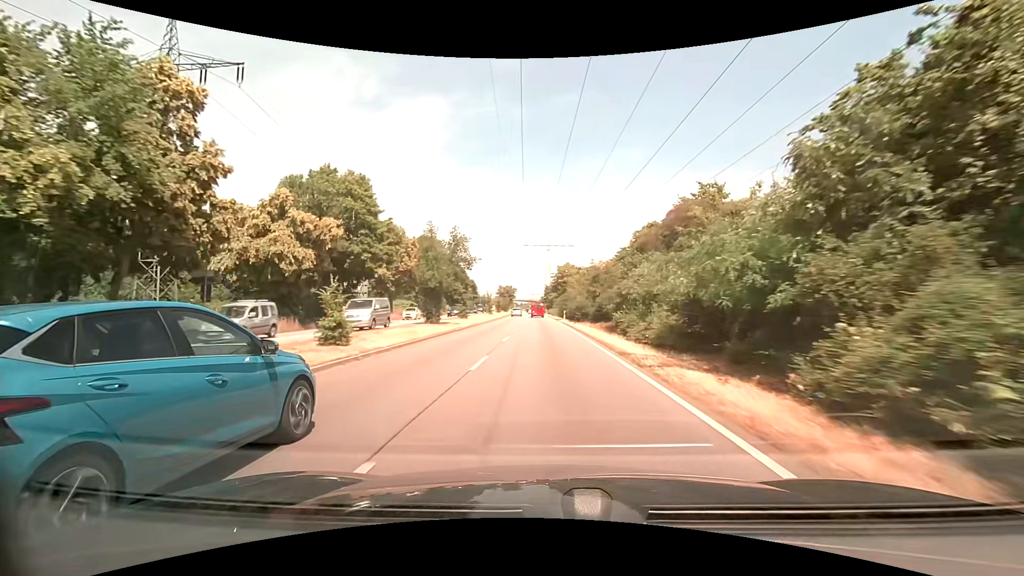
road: primary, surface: asphalt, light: Day
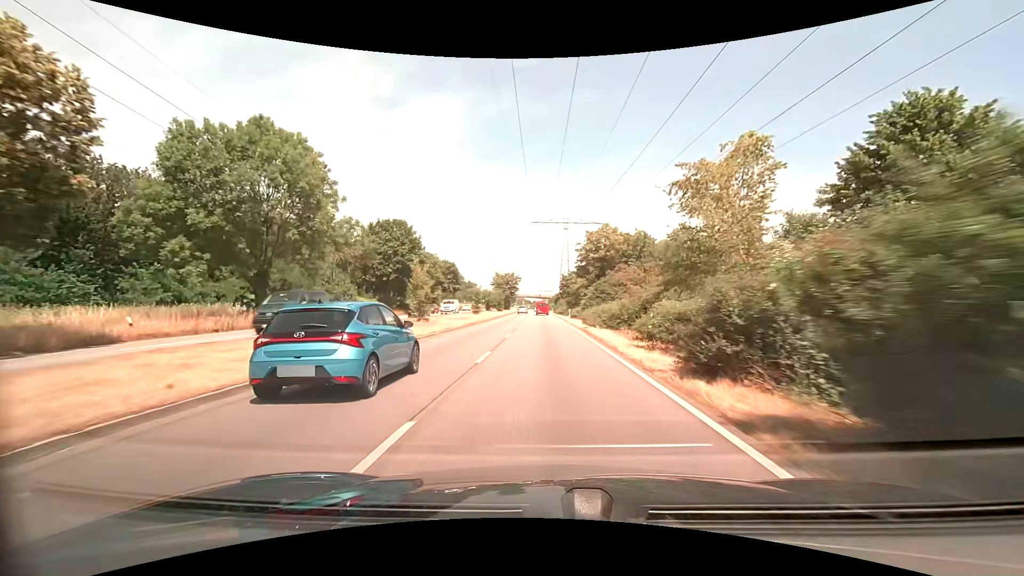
(-0.6, +53.6) m; -2°
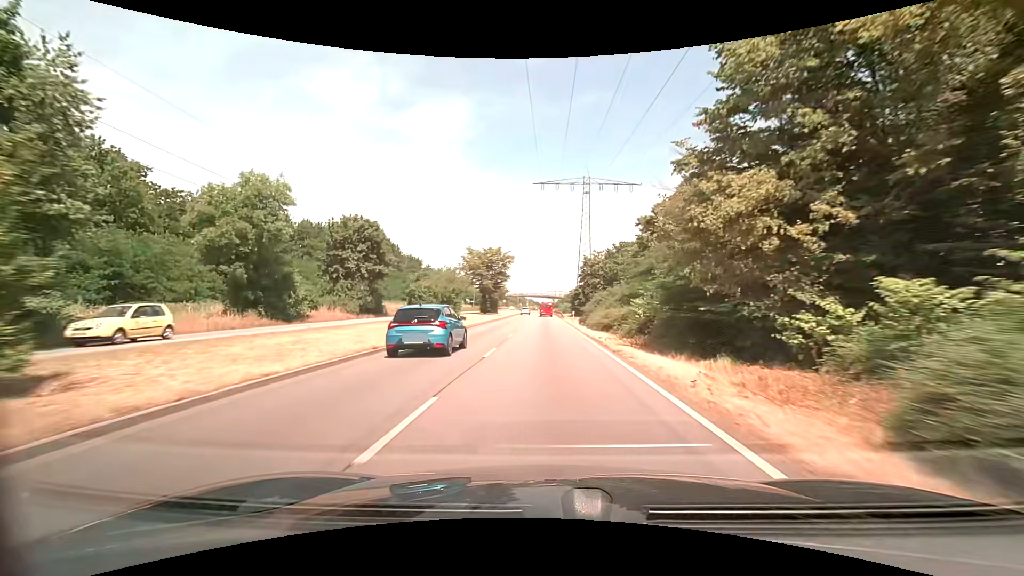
(-0.2, +53.1) m; -1°
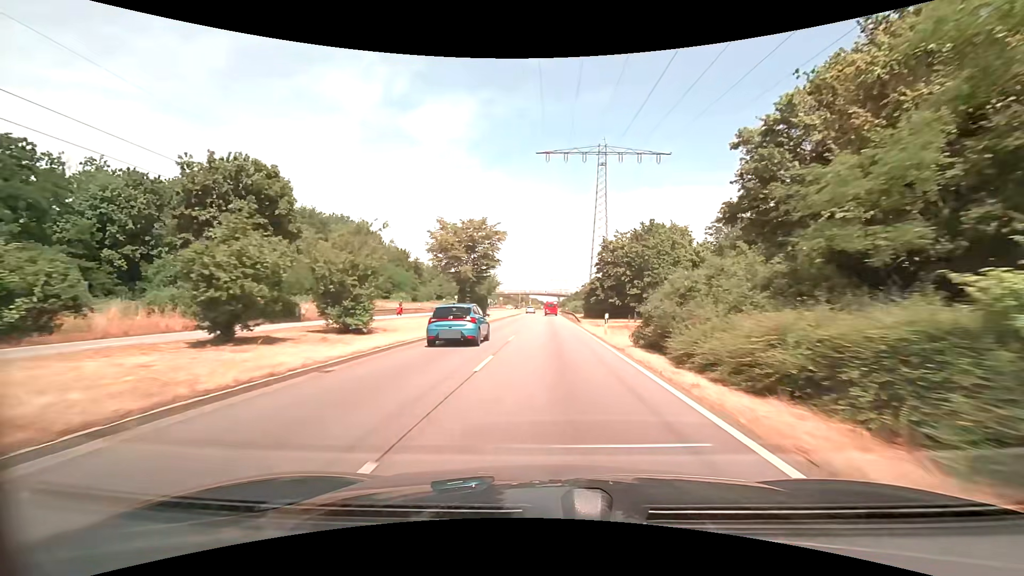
(0.0, +21.2) m; -1°
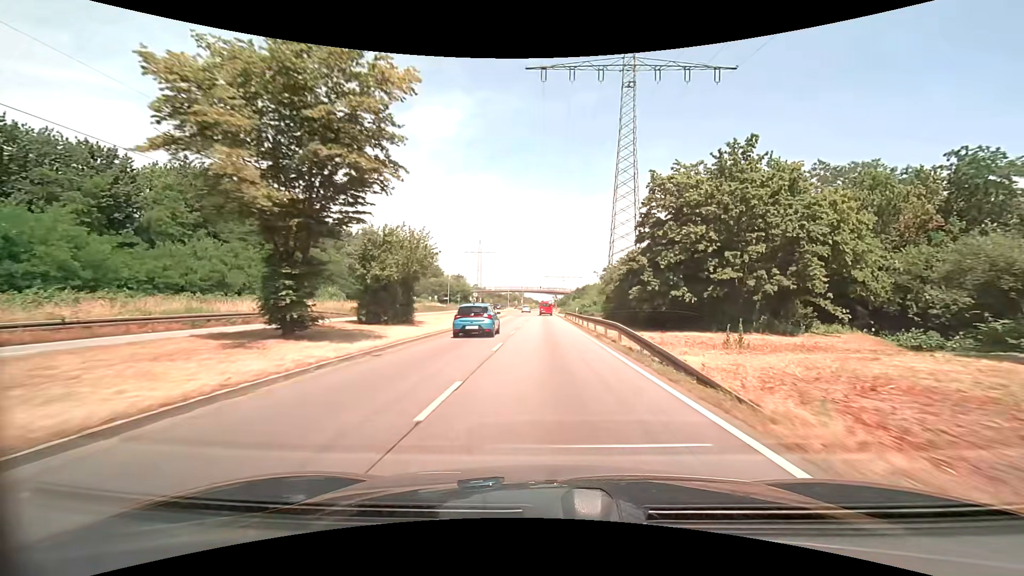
(+0.2, +31.7) m; +1°
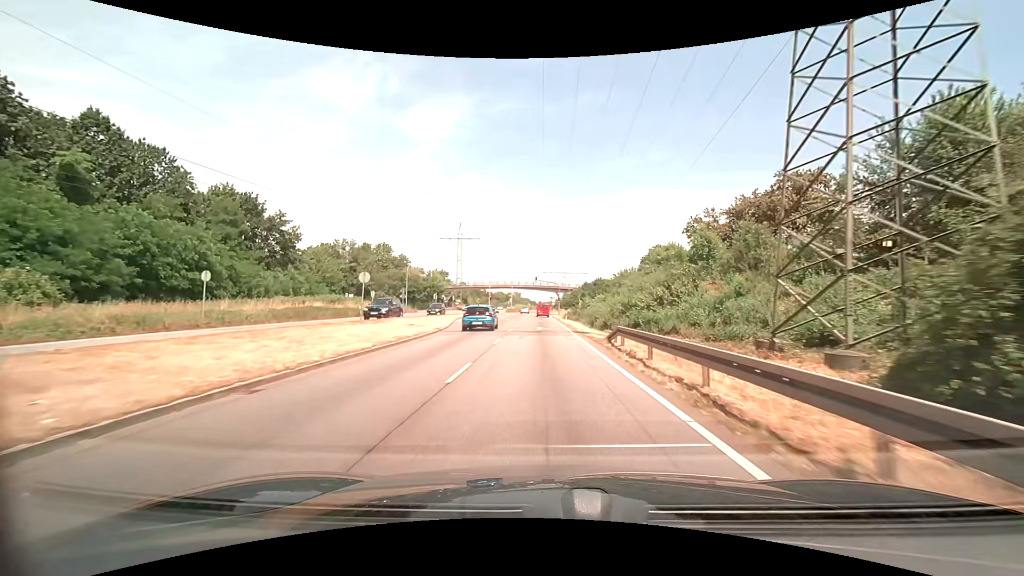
(0.0, +42.2) m; 0°
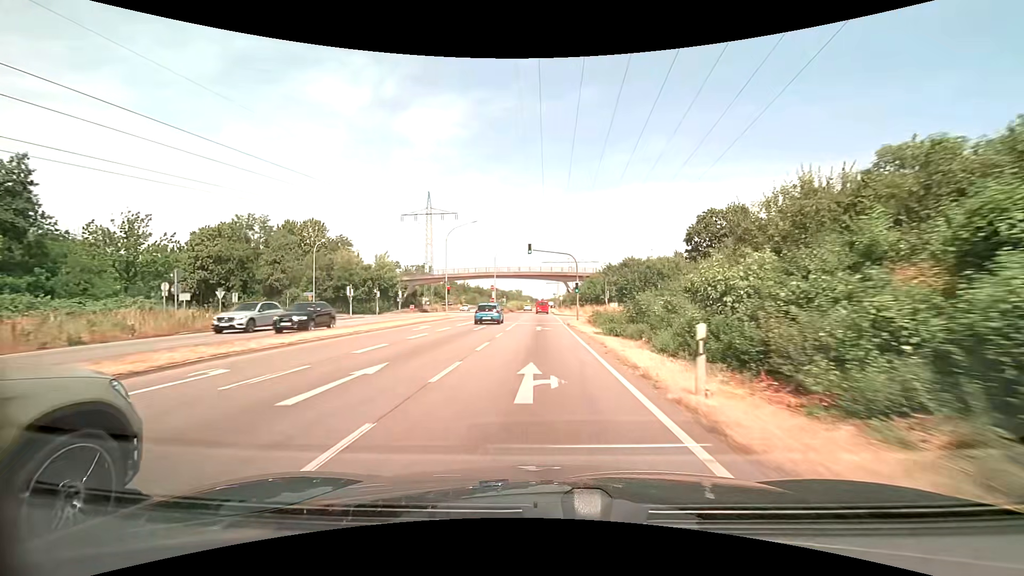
(-0.1, +42.2) m; 0°
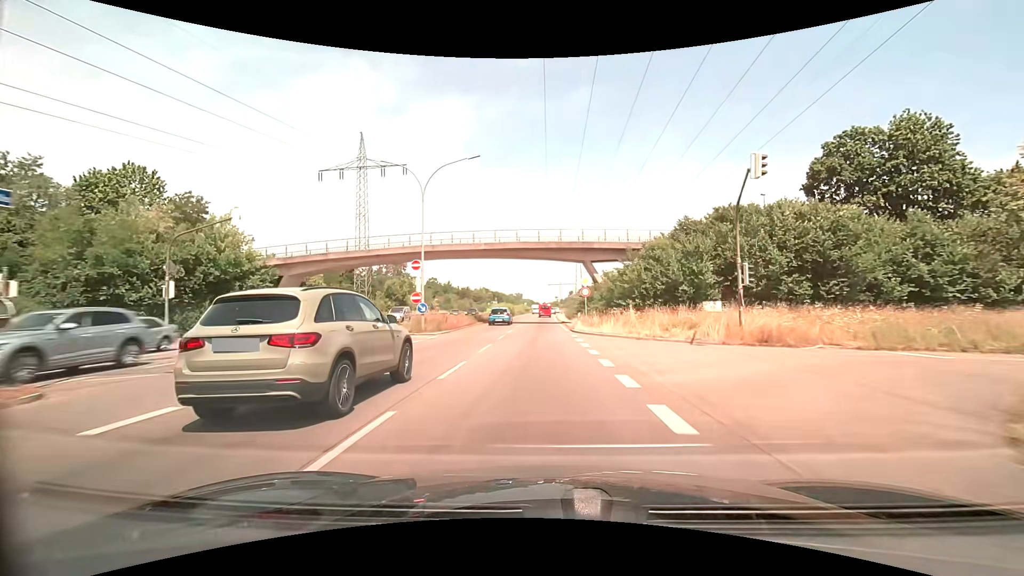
(-0.1, +42.4) m; 0°
(0, +10) (0, +20) (0, +30) (0, +40) (0, +50) (0, +60) (0, +70) (+1, +80) (+1, +90) (+1, +100) m
